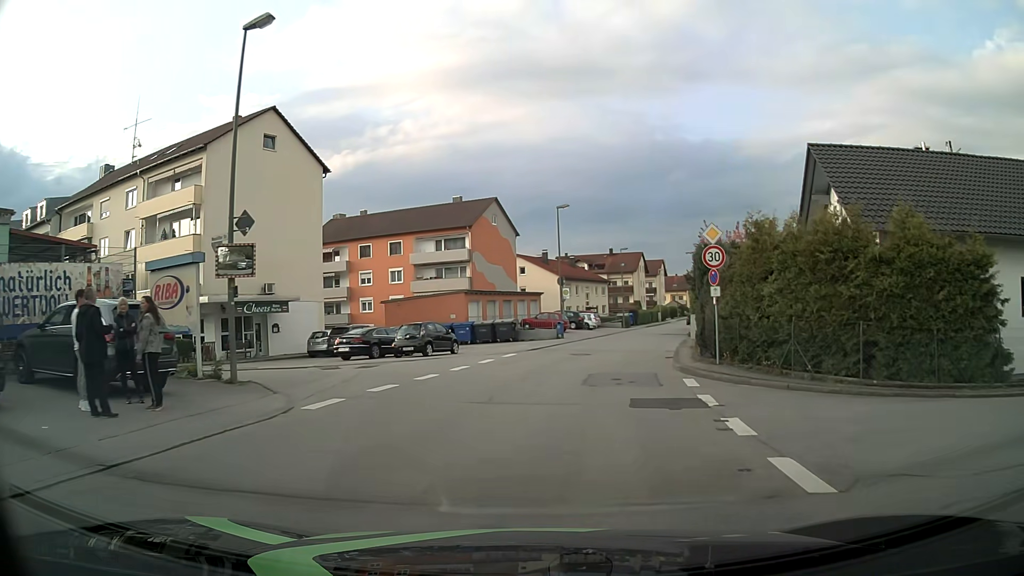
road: unclassified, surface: asphalt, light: Day
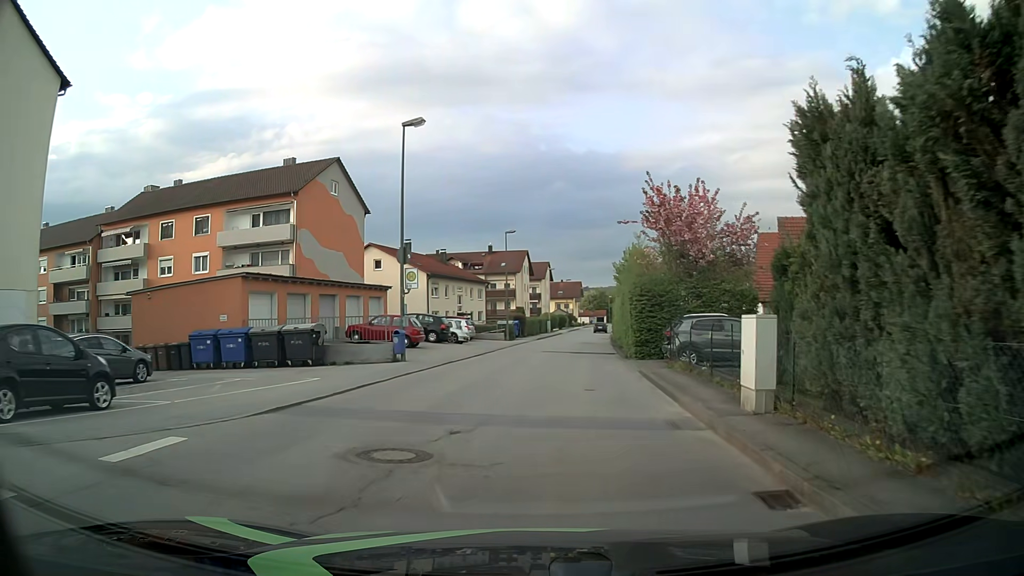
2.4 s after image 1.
(+1.5, +19.0) m; +9°
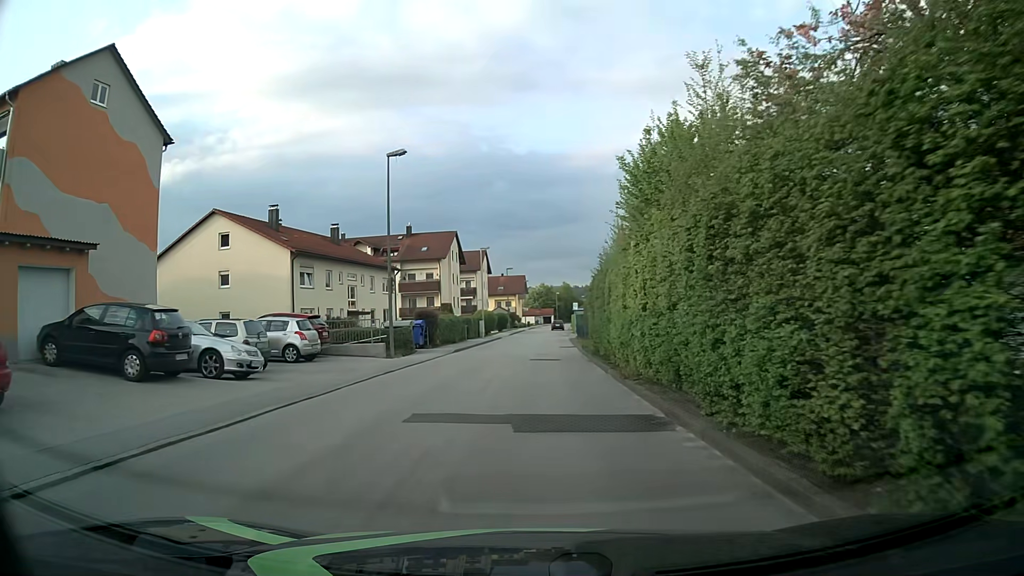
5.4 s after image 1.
(+1.5, +23.8) m; +5°
(0, +10) (0, +20) (0, +30) (+1, +40) (+1, +50) (+1, +60) (+2, +70) (+2, +80) (+3, +90) (+3, +100) m
